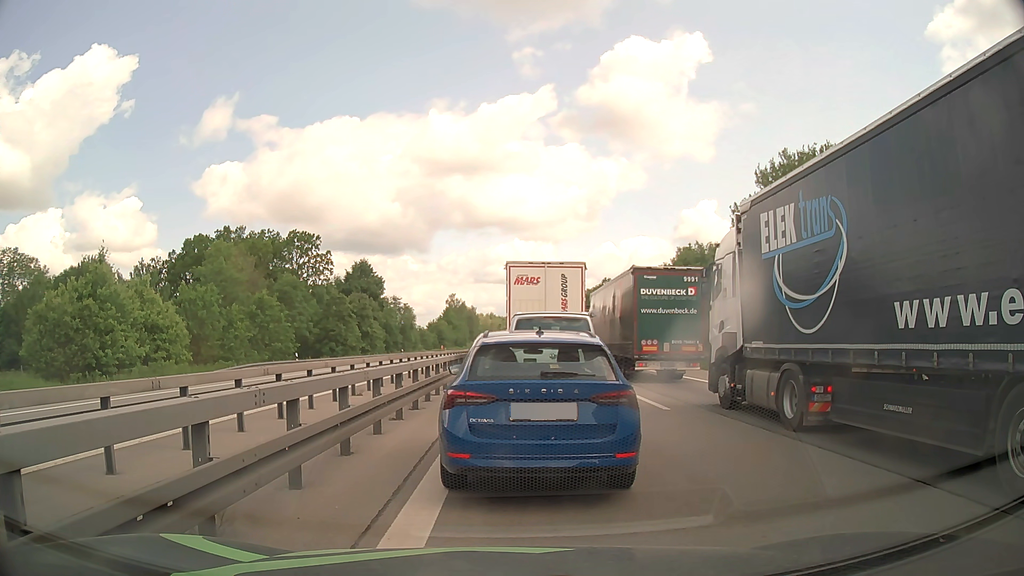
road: motorway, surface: asphalt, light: Day
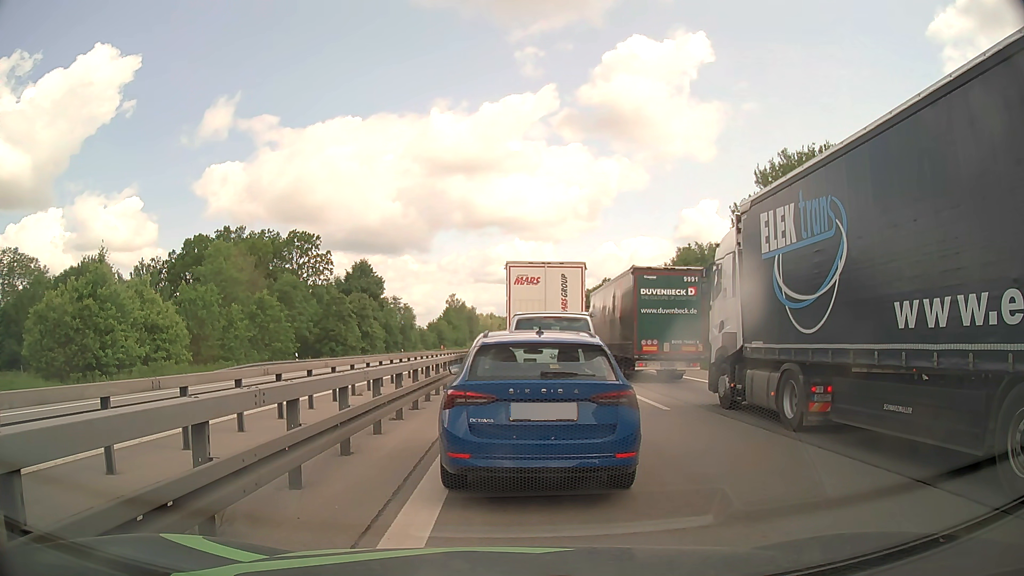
(0.0, 0.0) m; 0°
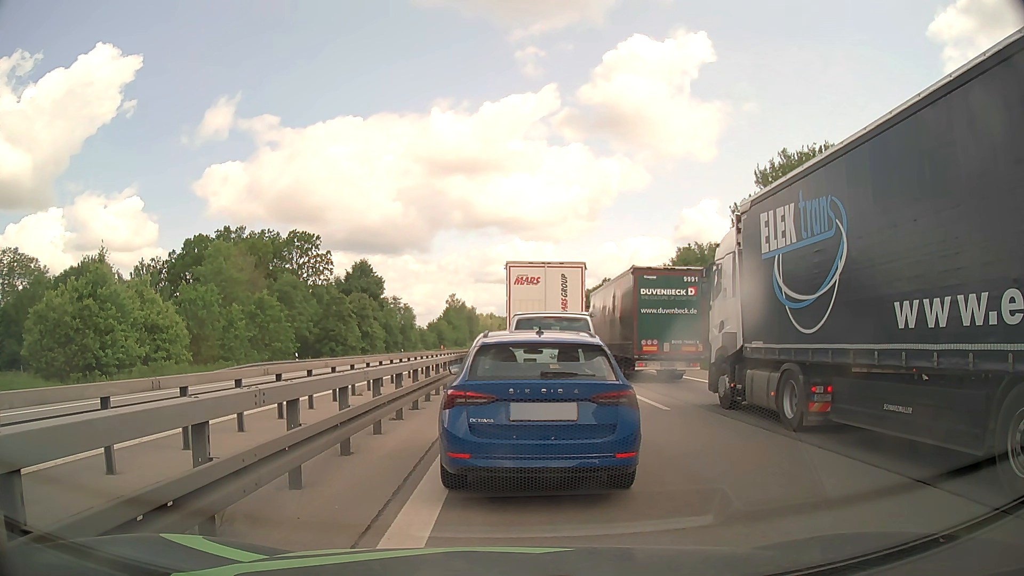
(0.0, 0.0) m; 0°
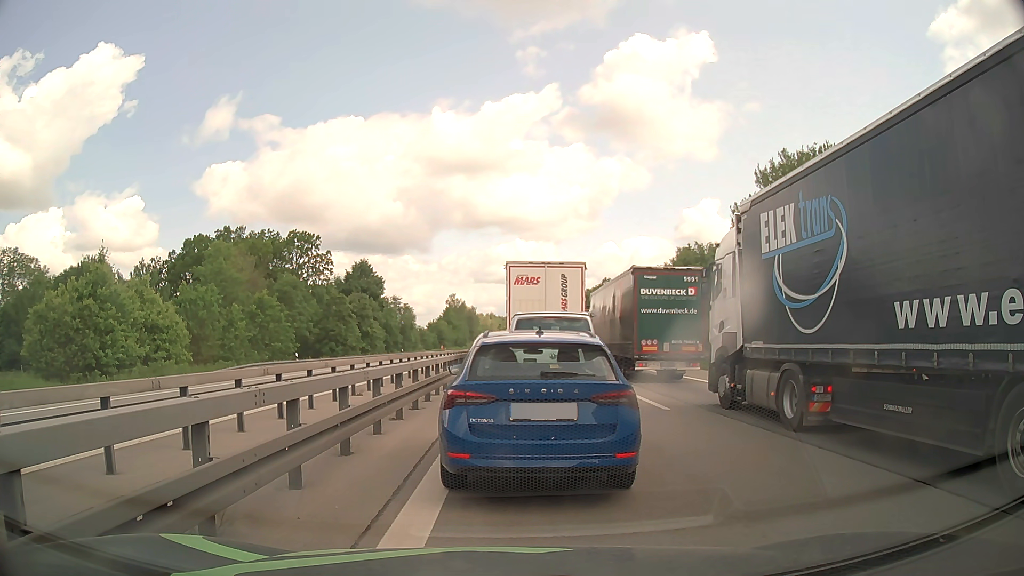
(0.0, 0.0) m; 0°
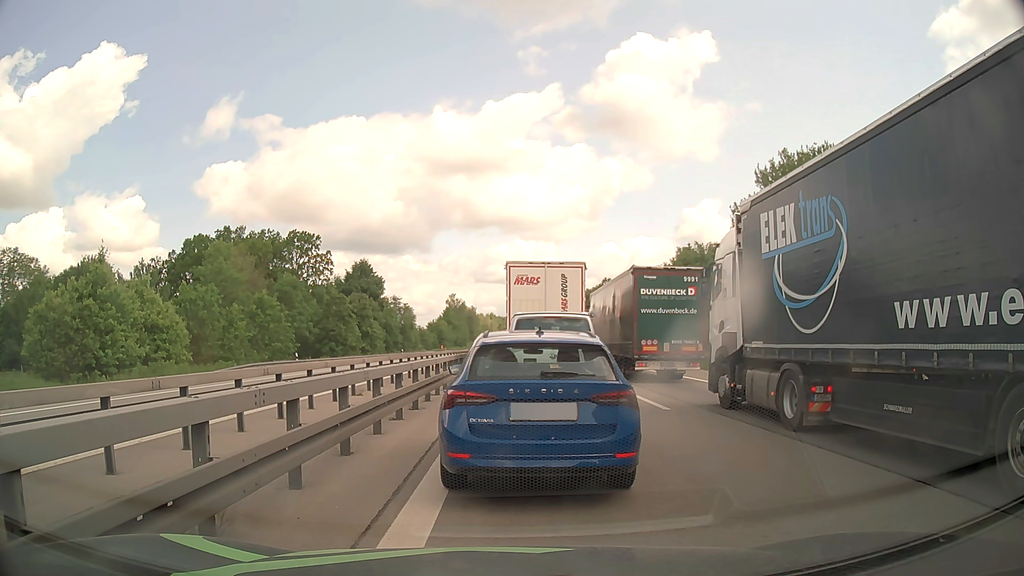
(0.0, 0.0) m; 0°
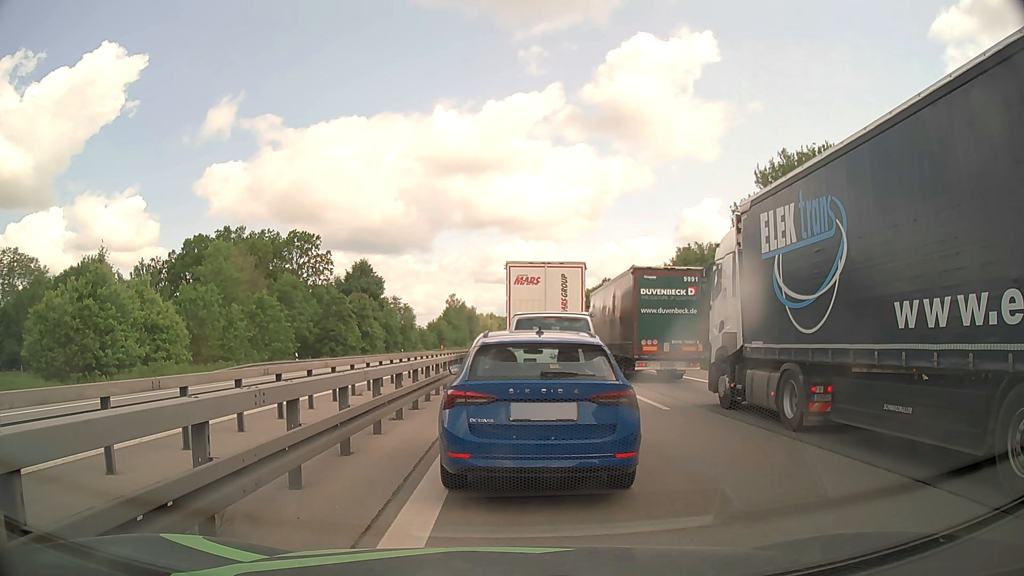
(0.0, 0.0) m; 0°
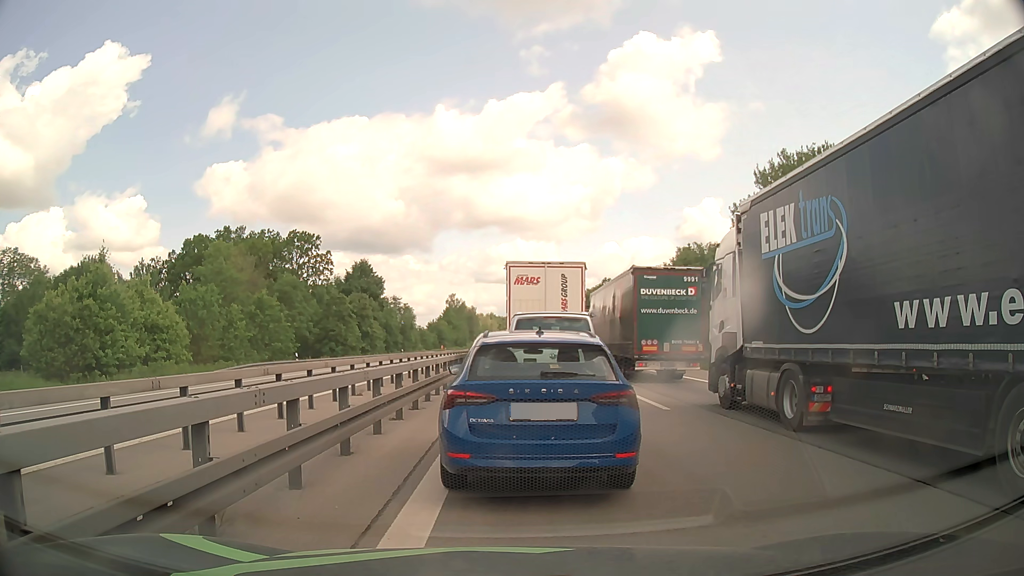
(0.0, 0.0) m; 0°
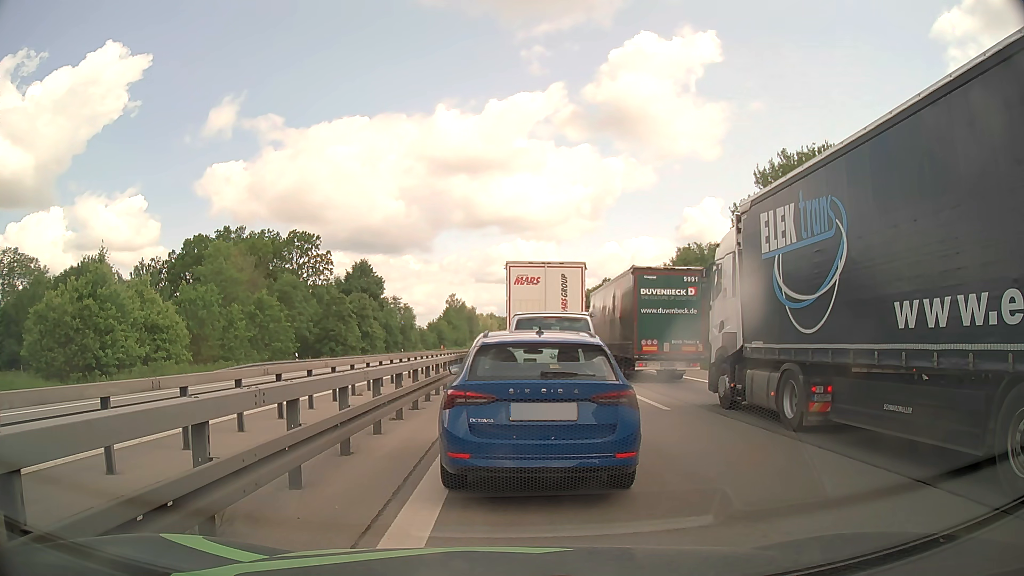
(0.0, 0.0) m; 0°
